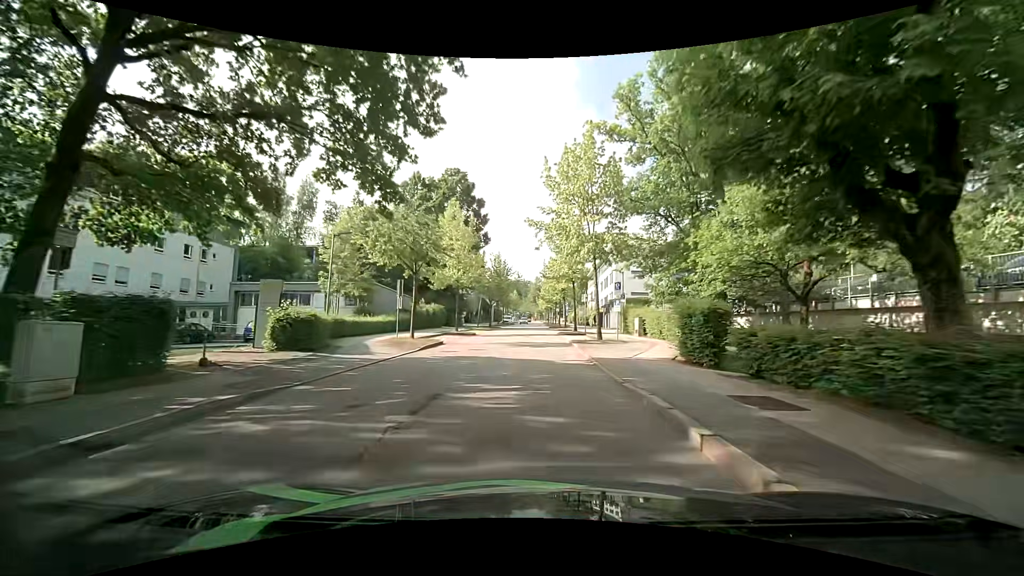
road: residential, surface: asphalt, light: Day
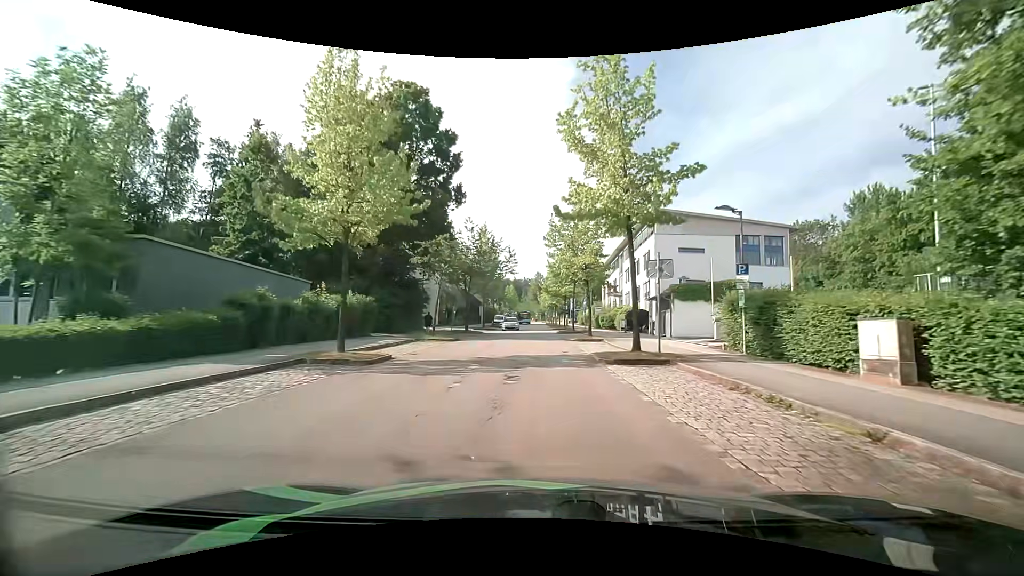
(-0.5, +23.6) m; -1°
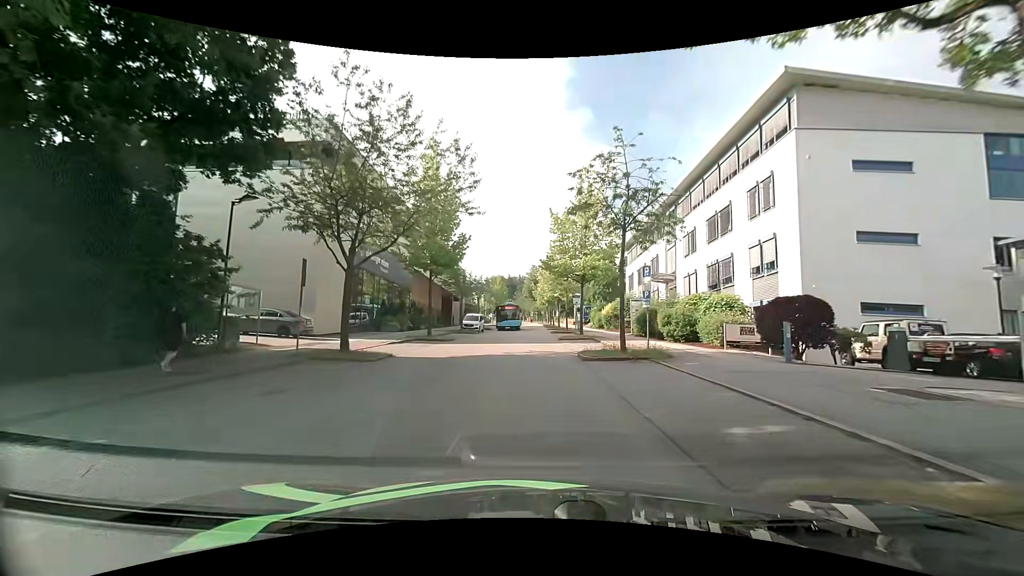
(+0.1, +27.1) m; 0°
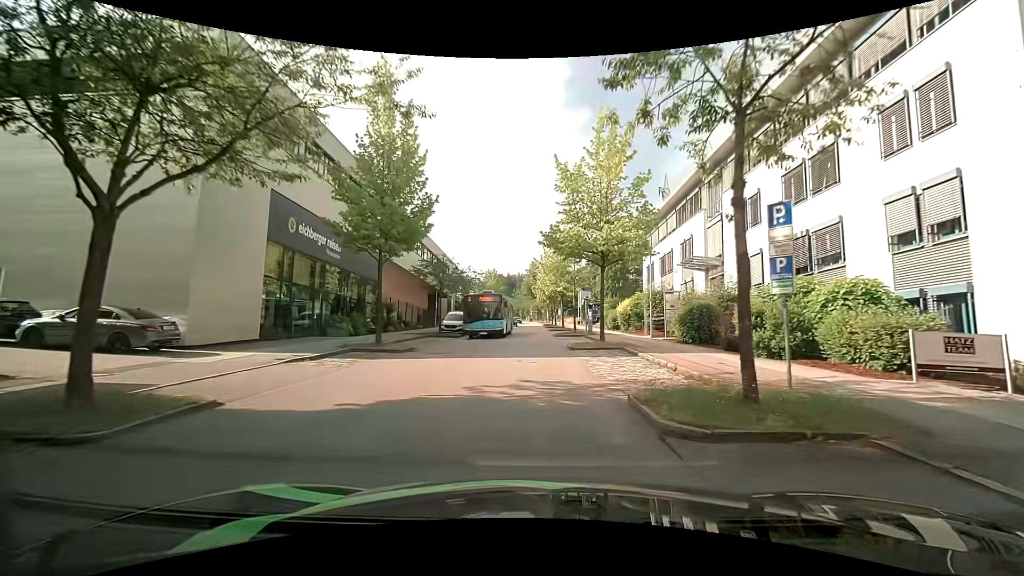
(0.0, +9.9) m; 0°
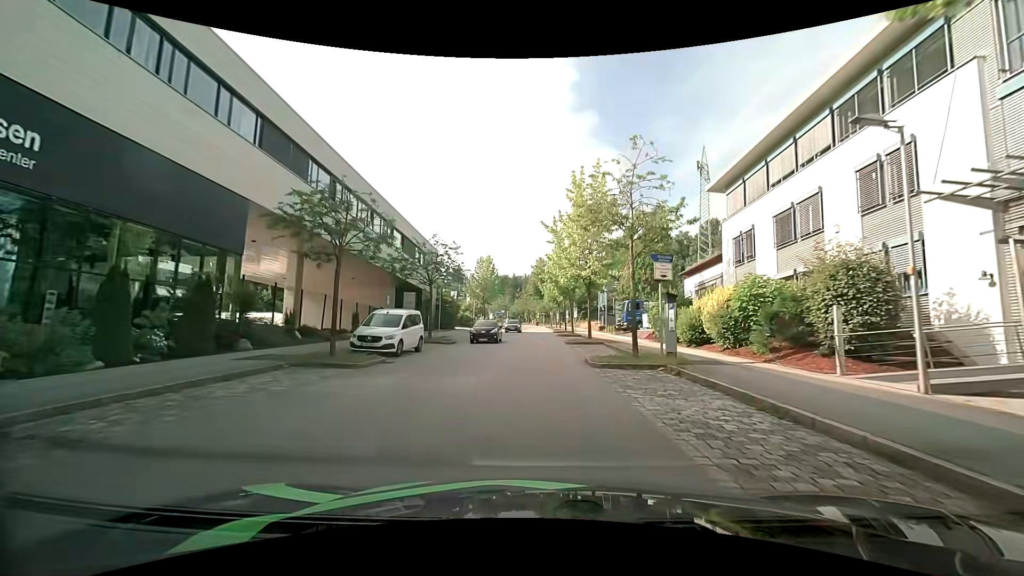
(-0.1, +19.7) m; 0°
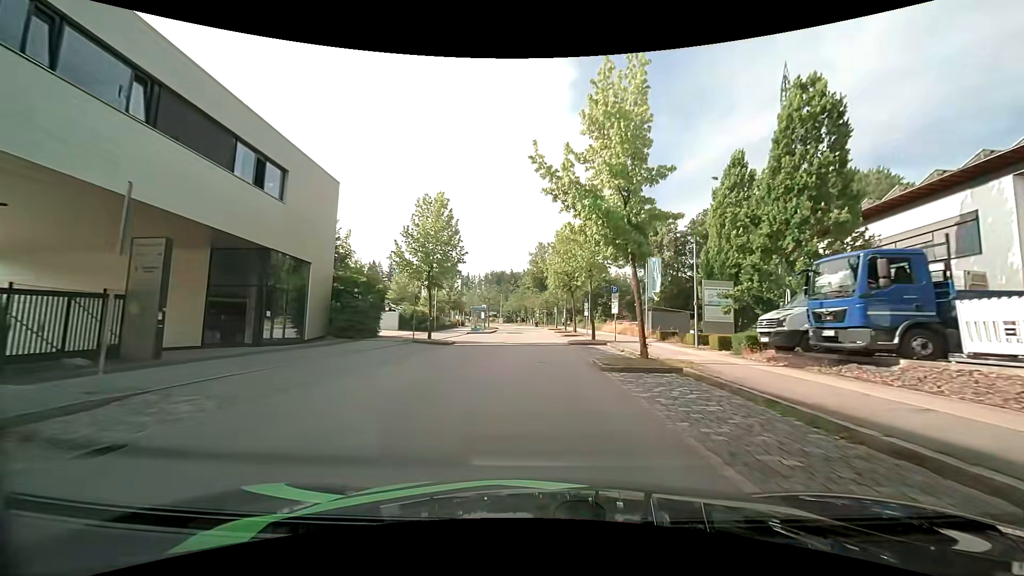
(-0.1, +29.6) m; 0°
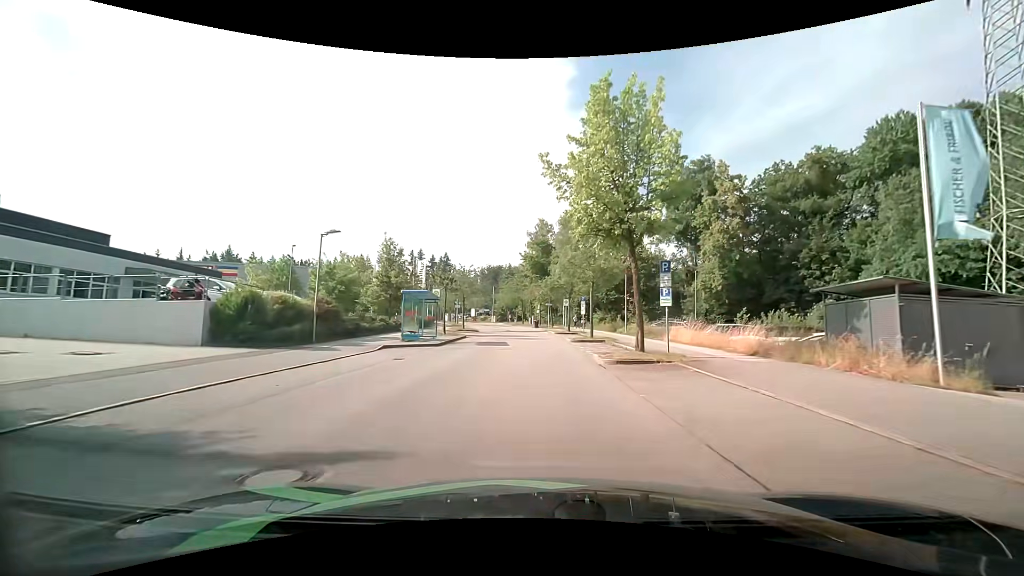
(-0.2, +26.9) m; 0°
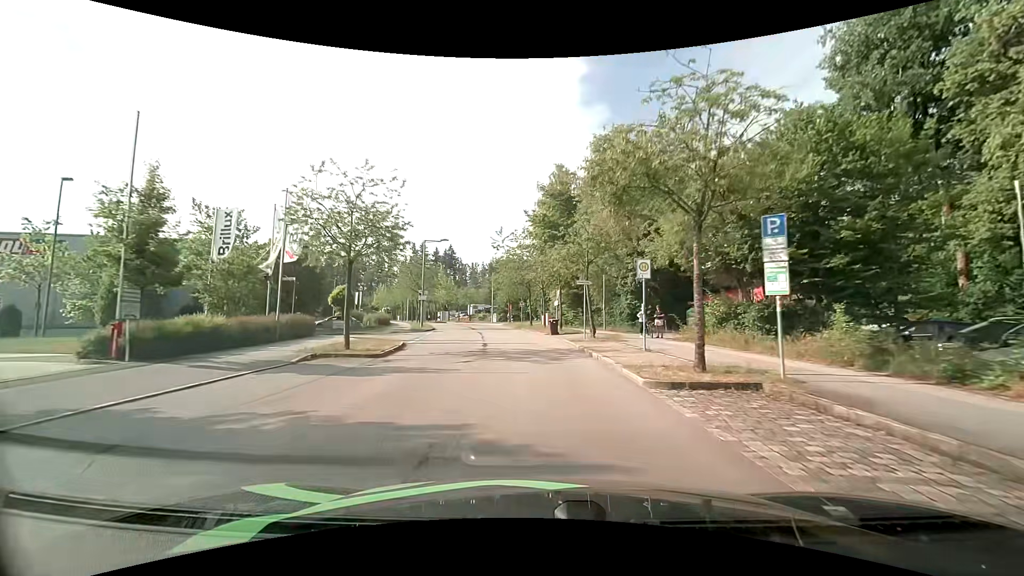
(-0.3, +33.3) m; -2°
(0, +10) (0, +20) (-1, +30) (-2, +40) (-4, +50) (-5, +60) (-7, +69) (-9, +79) (-12, +89) (-16, +98) m
